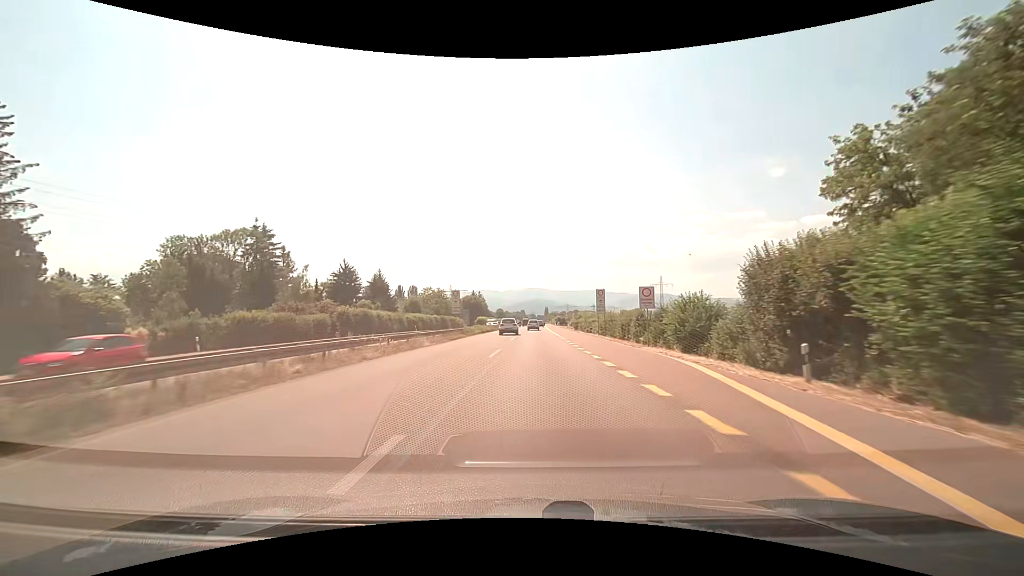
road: trunk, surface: asphalt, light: Day
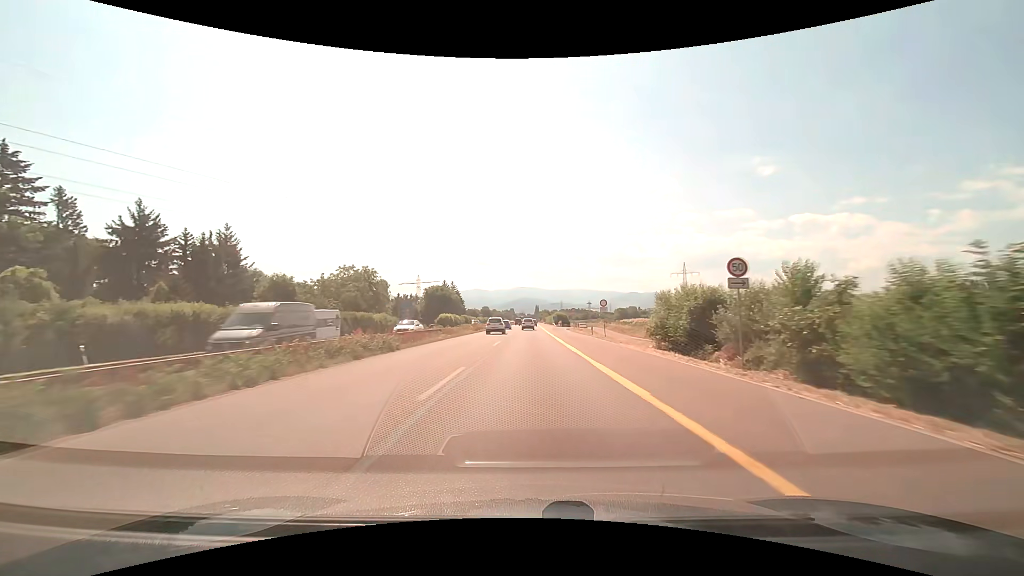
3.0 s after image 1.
(+1.2, +63.8) m; +1°
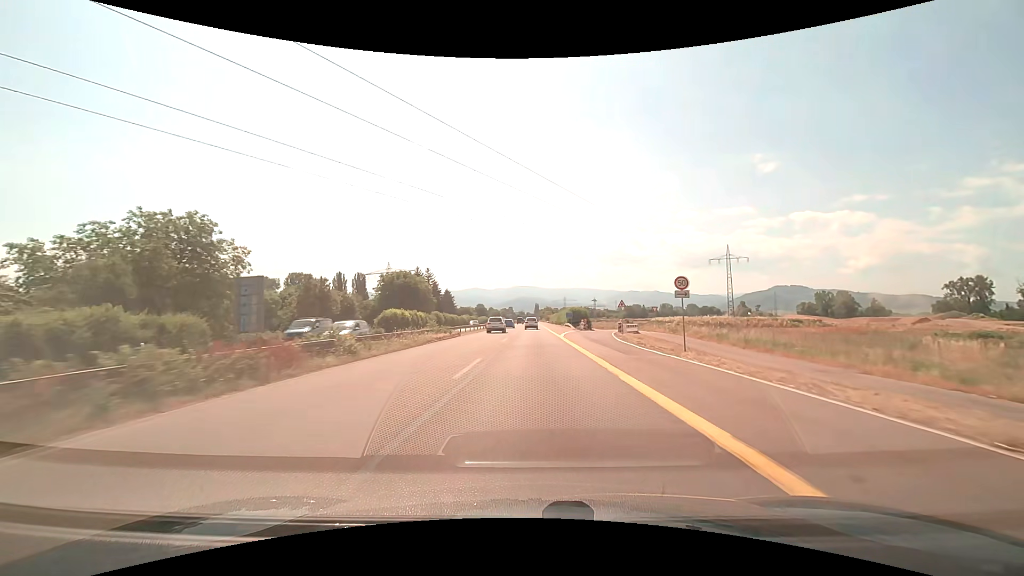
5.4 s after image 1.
(0.0, +51.4) m; 0°
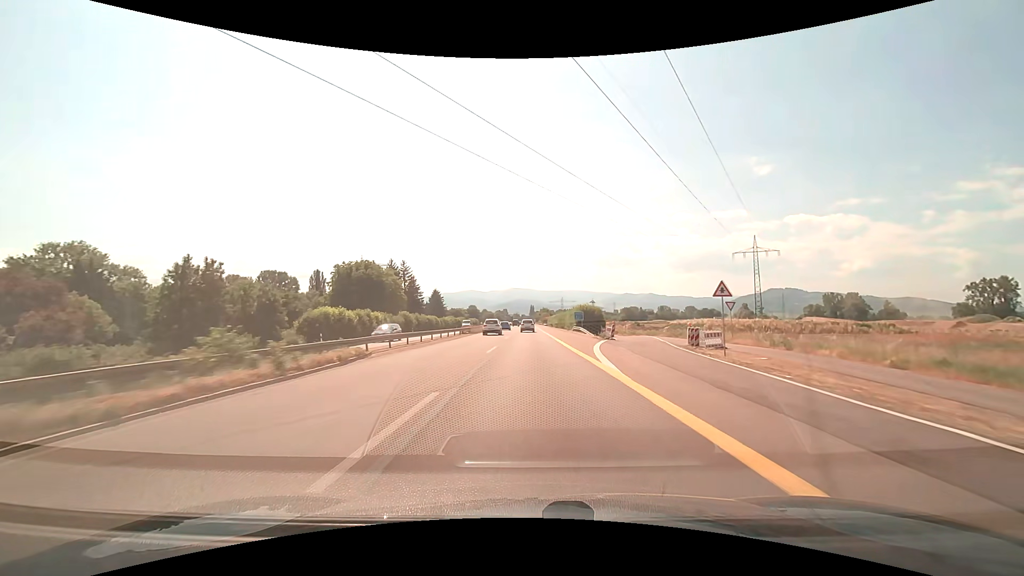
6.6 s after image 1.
(+0.1, +26.0) m; +1°
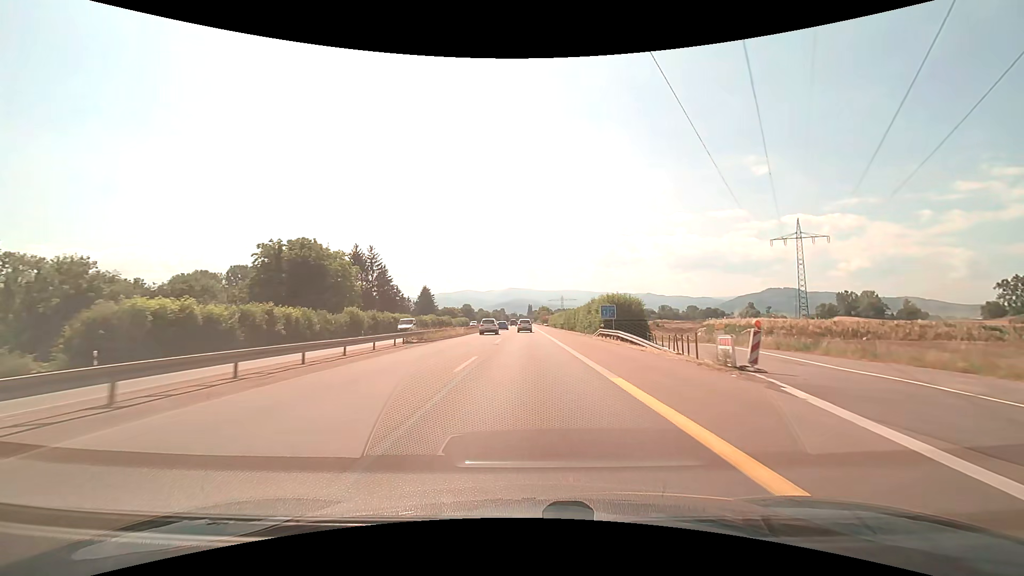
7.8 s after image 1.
(+0.1, +26.6) m; 0°
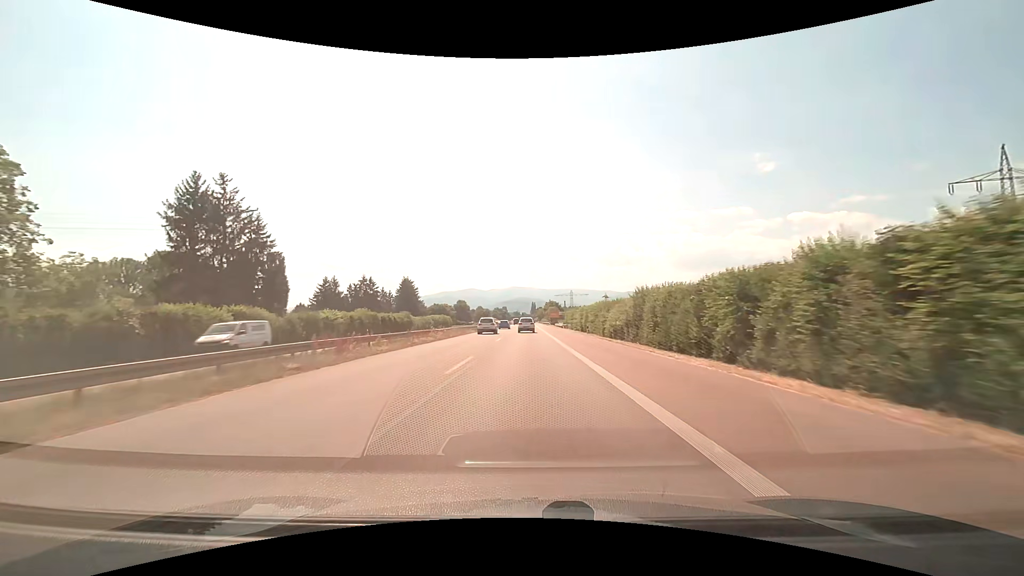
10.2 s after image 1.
(0.0, +55.1) m; 0°
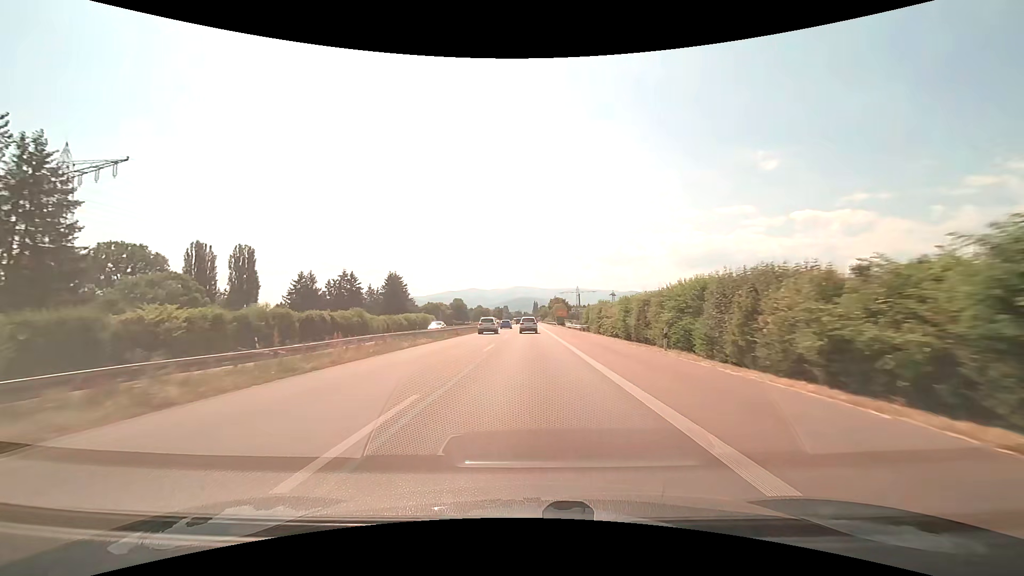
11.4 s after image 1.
(0.0, +27.6) m; 0°
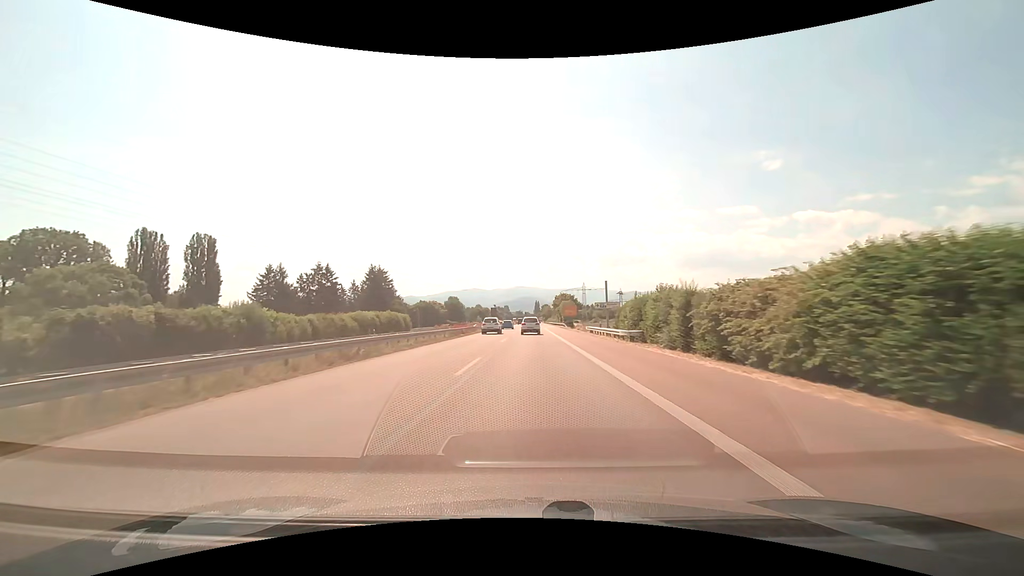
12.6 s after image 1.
(-0.1, +27.0) m; 0°
(0, +10) (0, +20) (0, +30) (0, +40) (0, +50) (0, +60) (0, +70) (0, +80) (0, +90) (+1, +100) m
